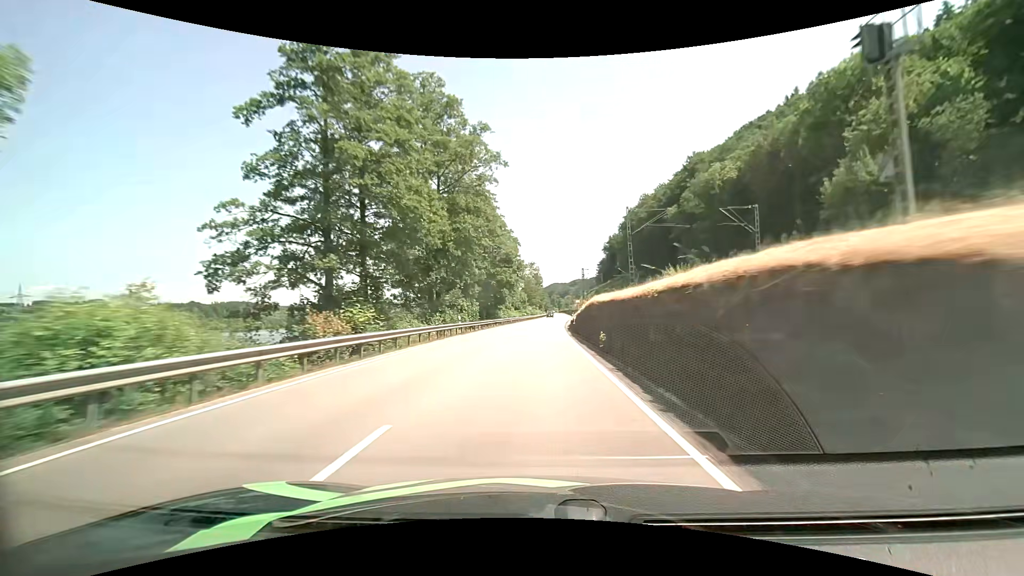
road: primary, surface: asphalt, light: Day
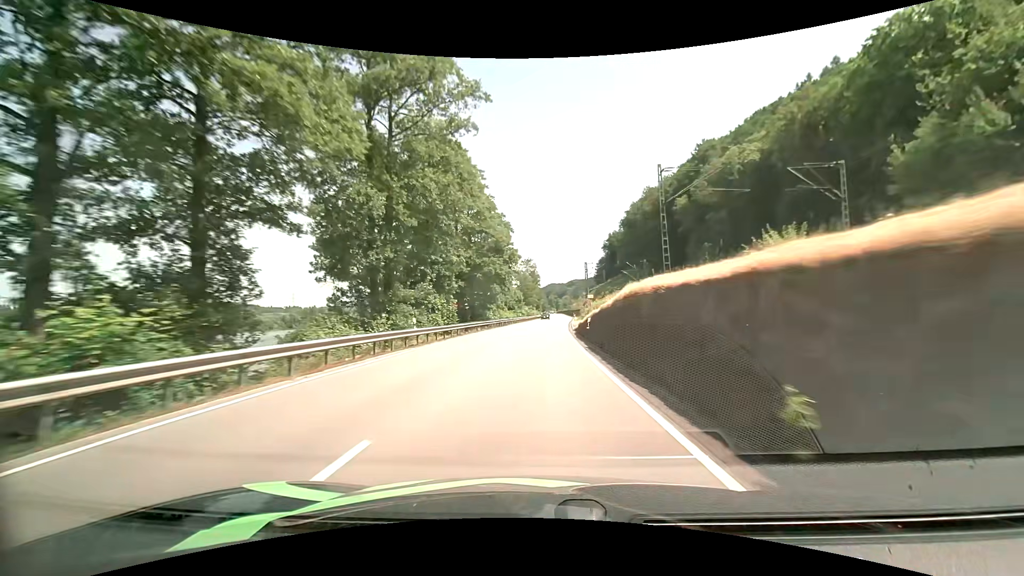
(0.0, +12.6) m; 0°
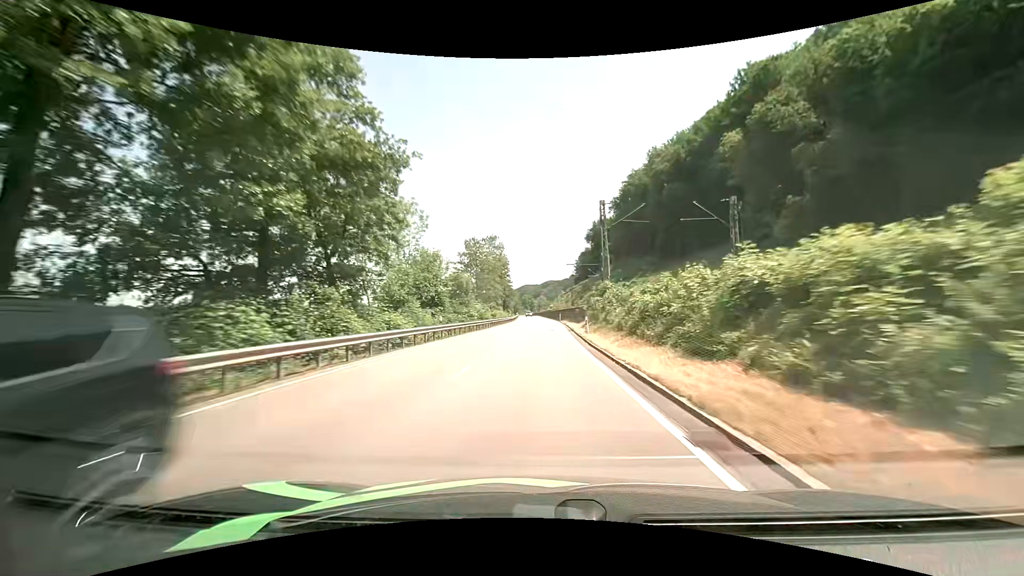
(+1.1, +50.4) m; +3°
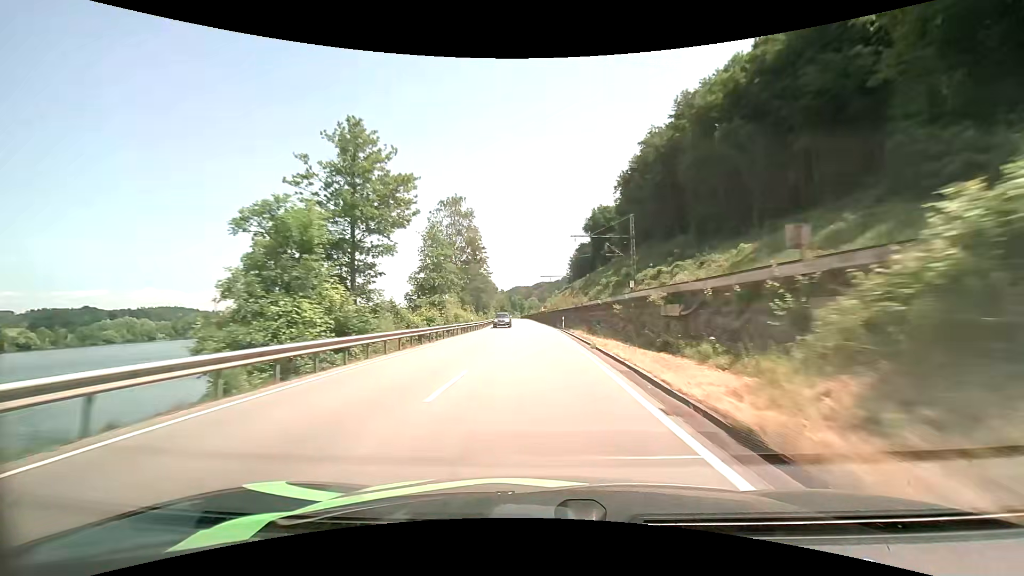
(+0.5, +38.3) m; +1°
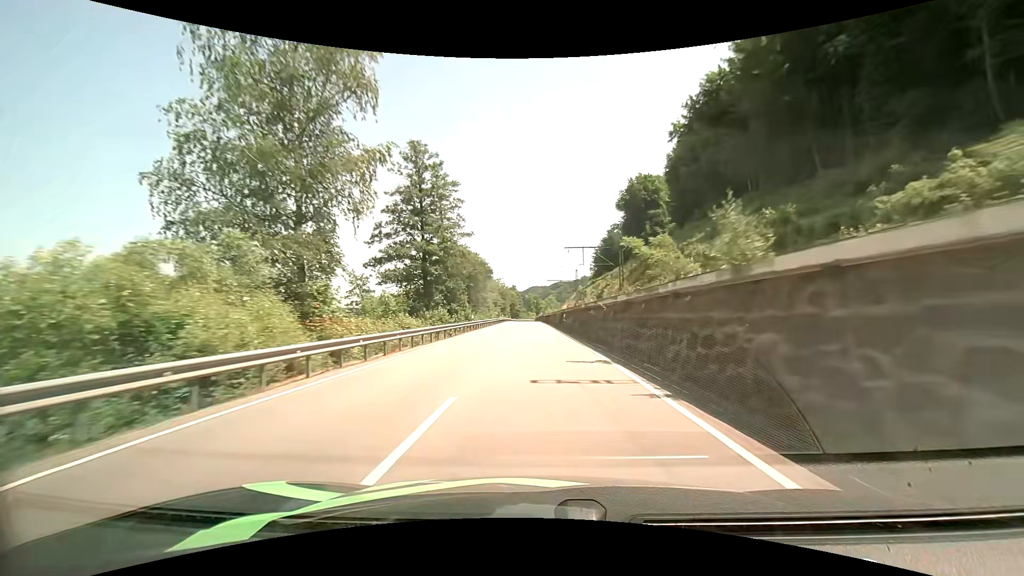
(-0.6, +51.6) m; -2°
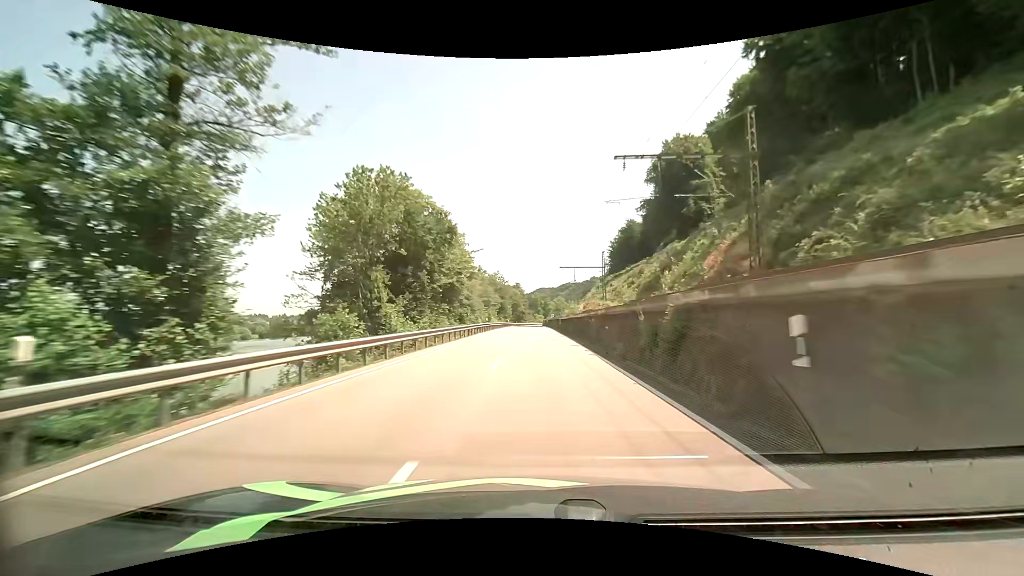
(-0.3, +39.3) m; -1°
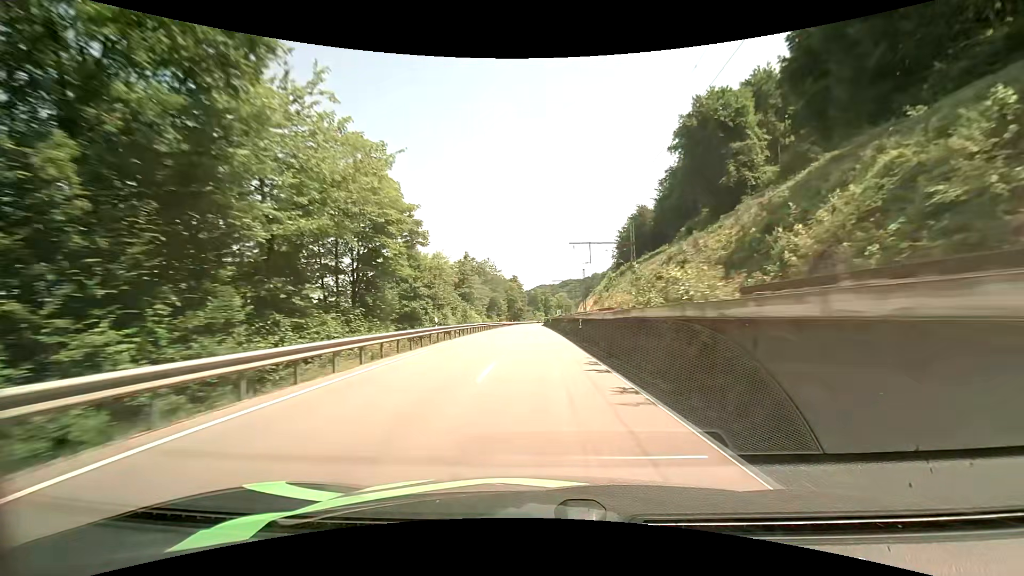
(0.0, +26.4) m; 0°
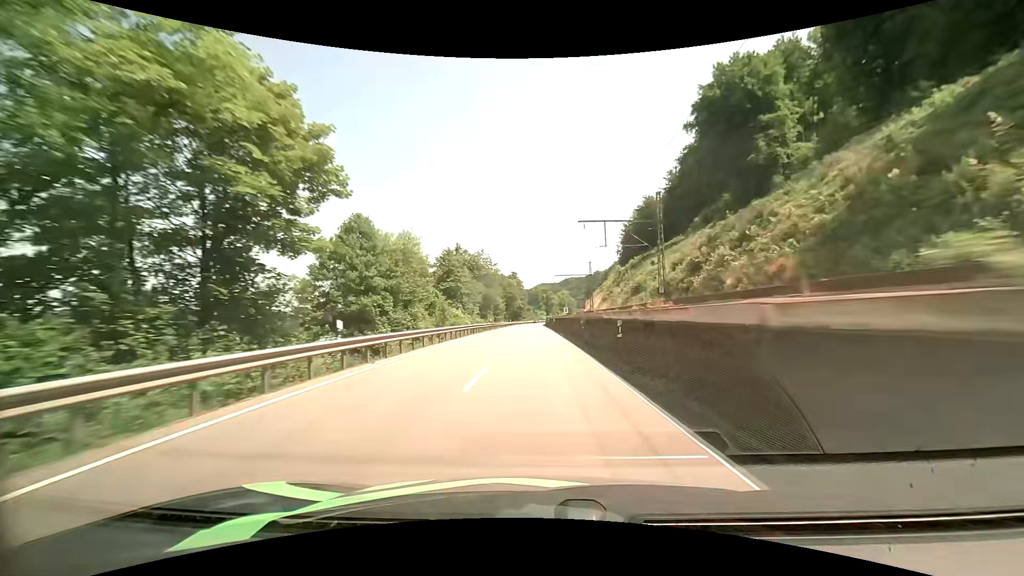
(-0.1, +13.1) m; -1°
(0, +10) (0, +20) (0, +30) (0, +40) (0, +50) (0, +60) (0, +70) (-1, +80) (-1, +90) (-1, +100) m
